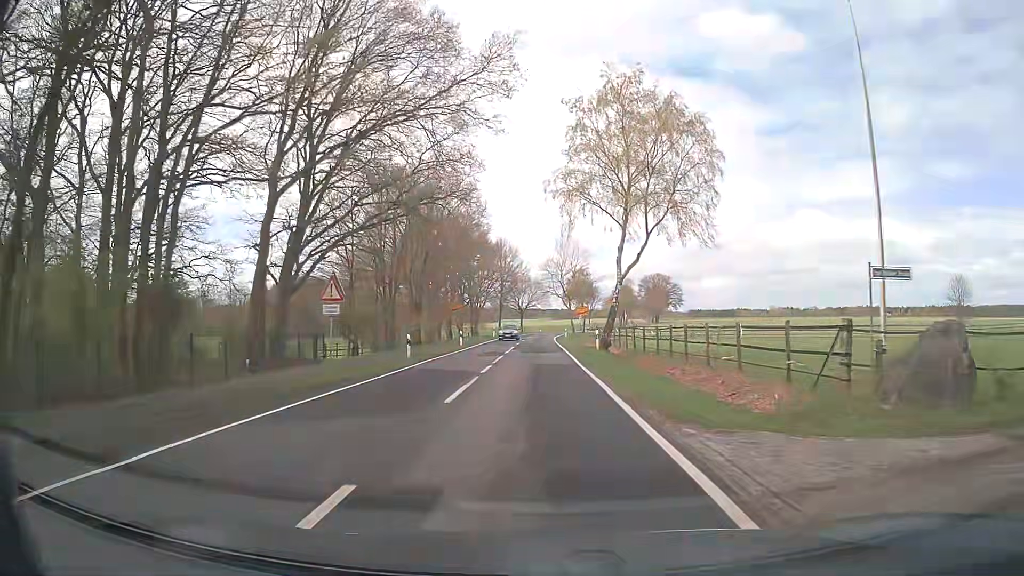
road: secondary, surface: asphalt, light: Day
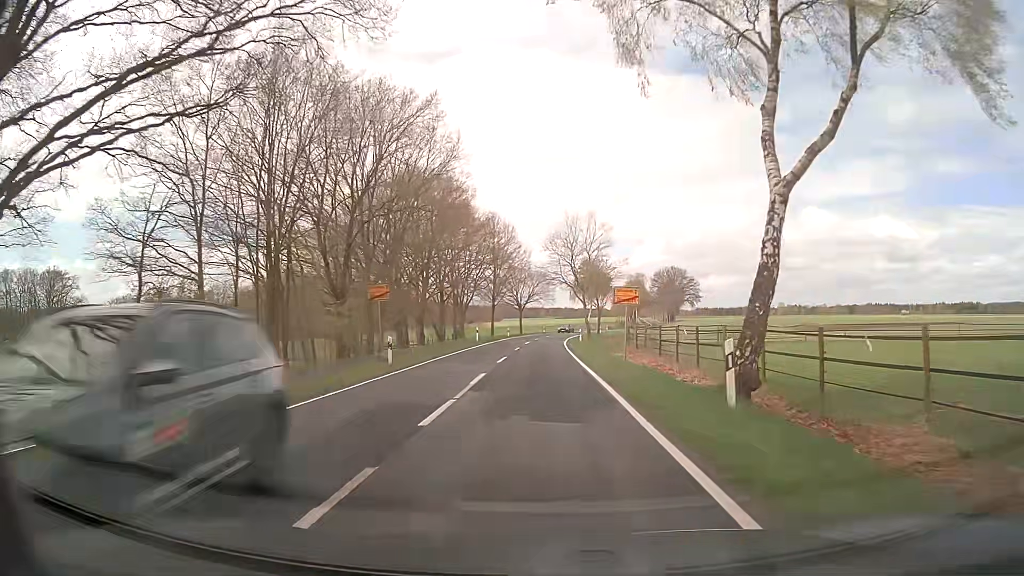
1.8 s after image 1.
(+0.1, +23.0) m; 0°
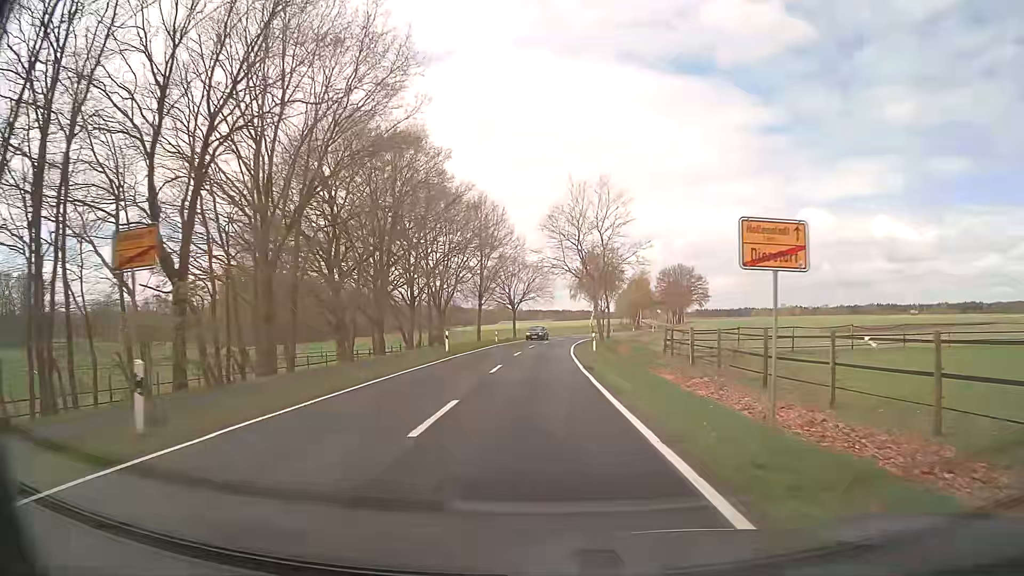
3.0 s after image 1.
(0.0, +16.0) m; 0°
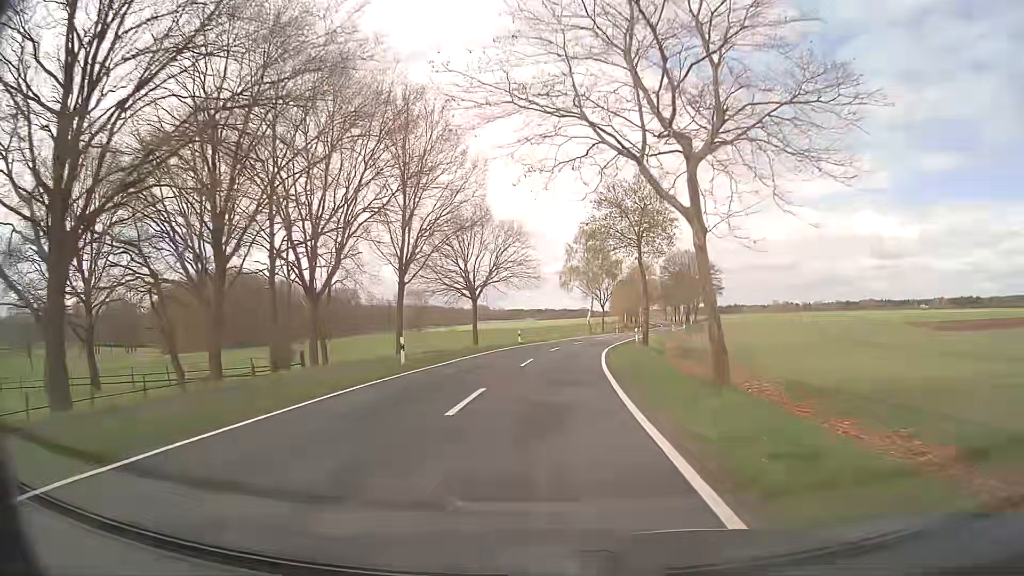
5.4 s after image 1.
(0.0, +35.0) m; +1°
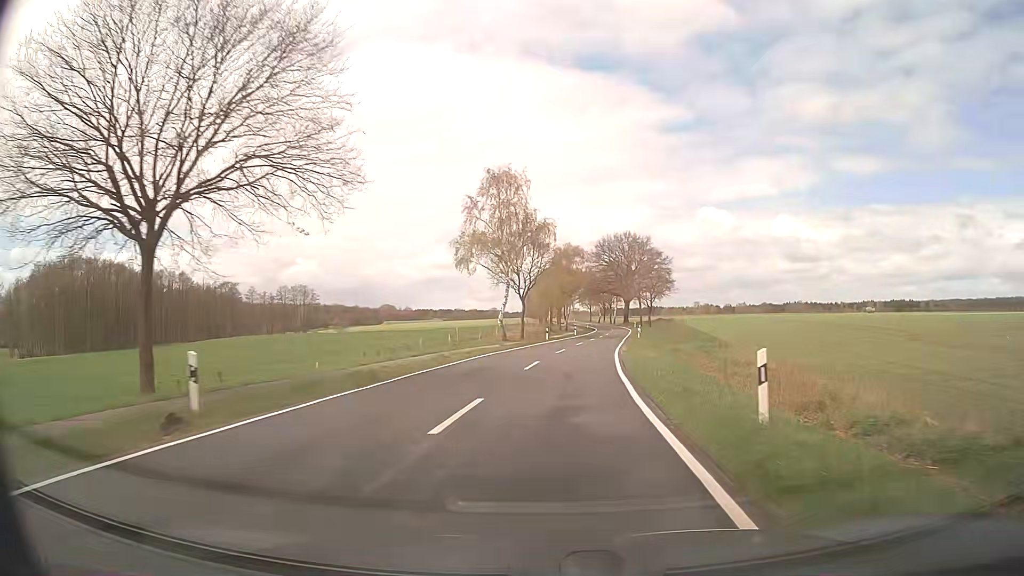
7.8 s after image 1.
(+2.1, +38.1) m; +7°
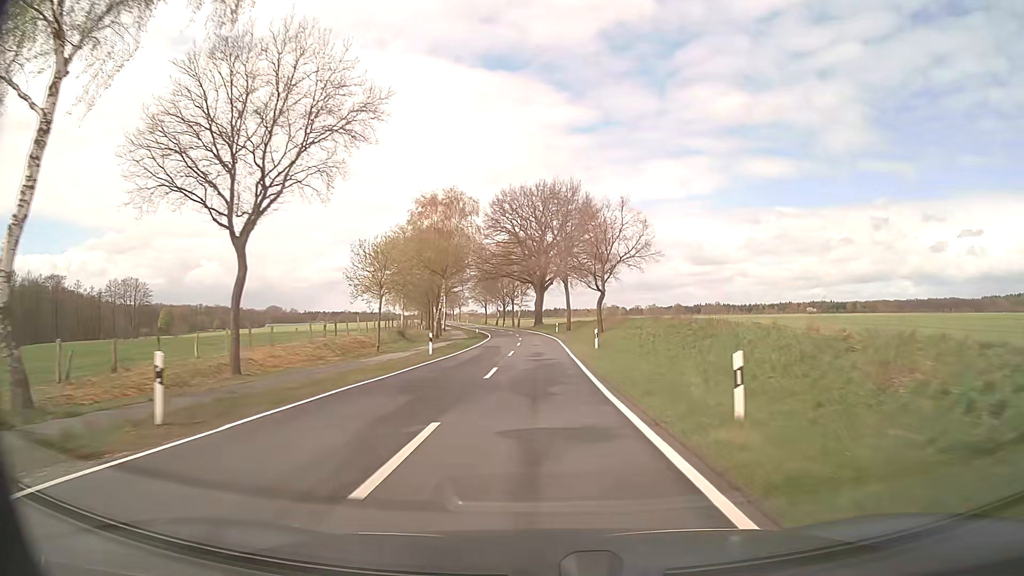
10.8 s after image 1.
(+4.9, +51.6) m; +9°
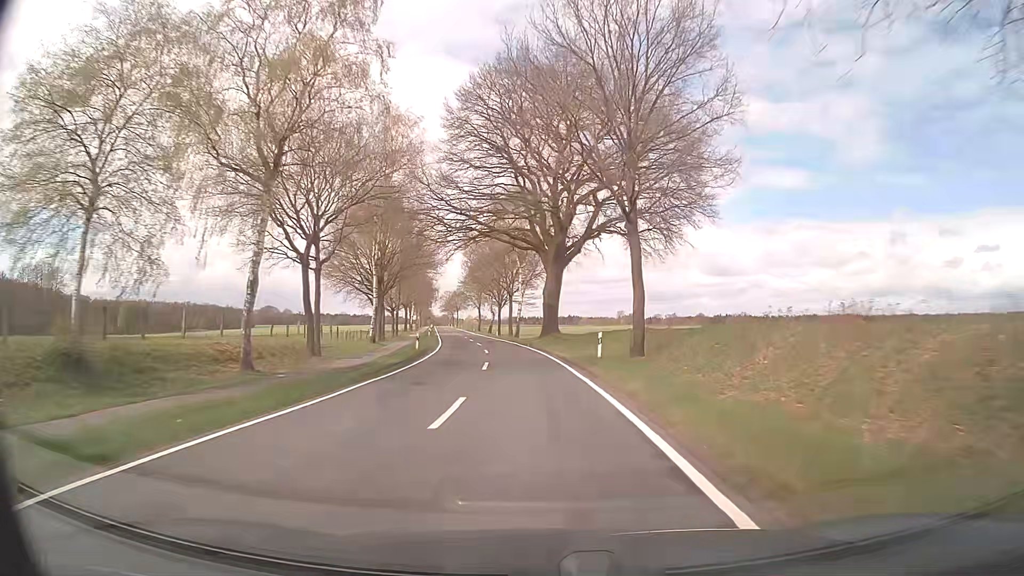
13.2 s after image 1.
(+0.1, +45.3) m; -1°
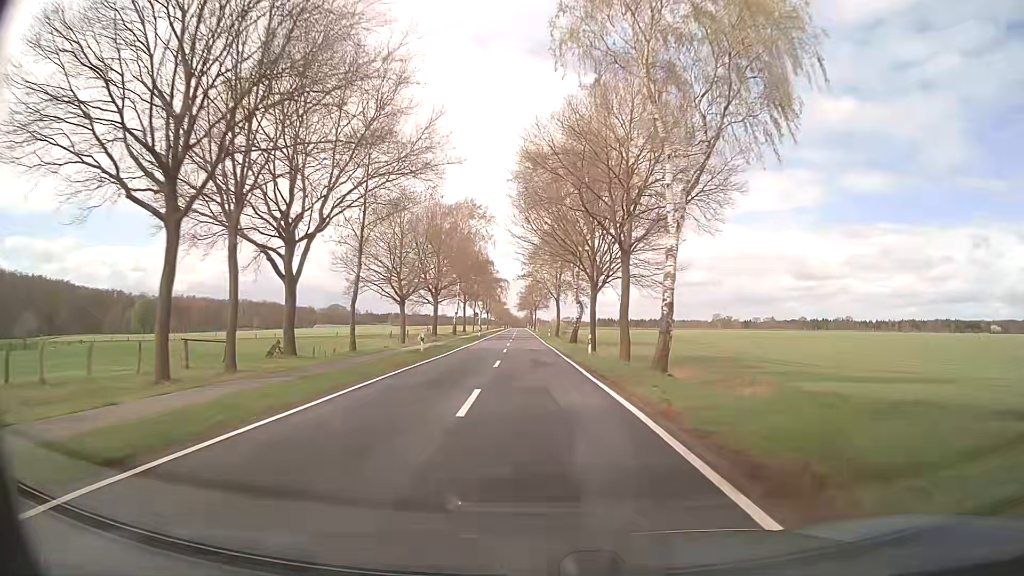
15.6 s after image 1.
(-3.0, +47.9) m; -7°
(0, +10) (0, +20) (0, +30) (-1, +40) (-1, +50) (-1, +60) (-1, +70) (-2, +80) (-2, +90) (-2, +100) m
